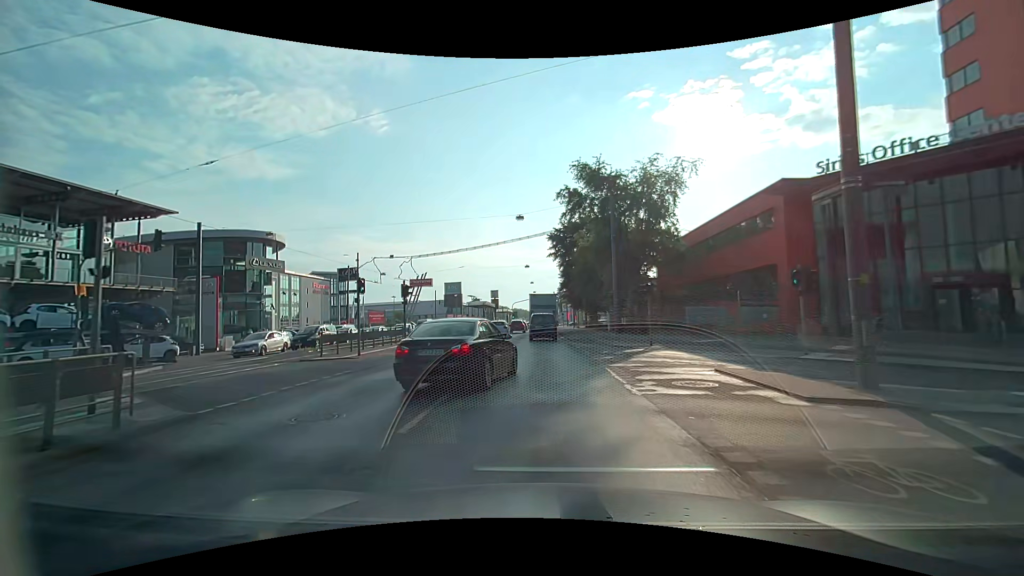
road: primary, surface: asphalt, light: Day
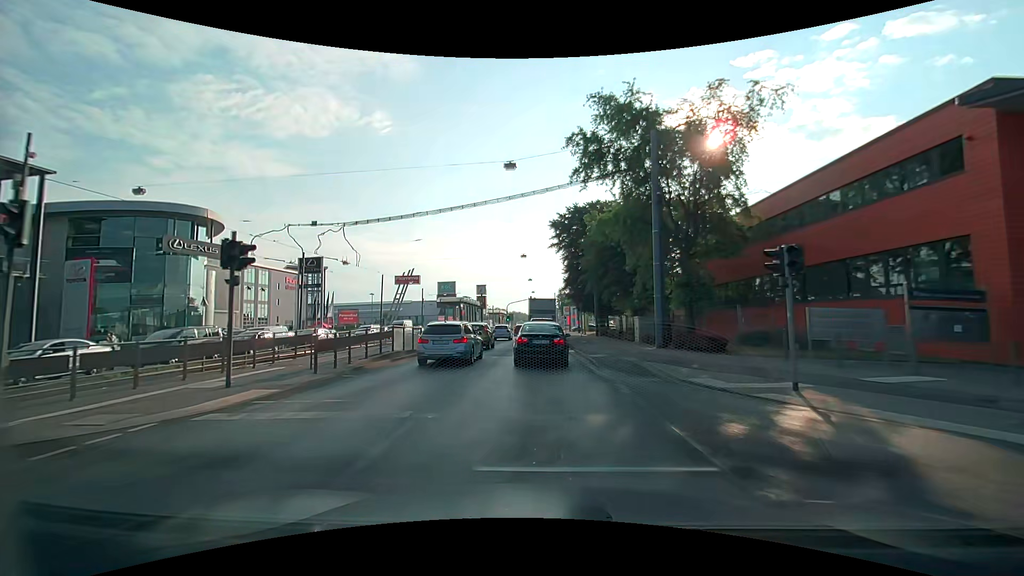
(-0.1, +14.2) m; 0°
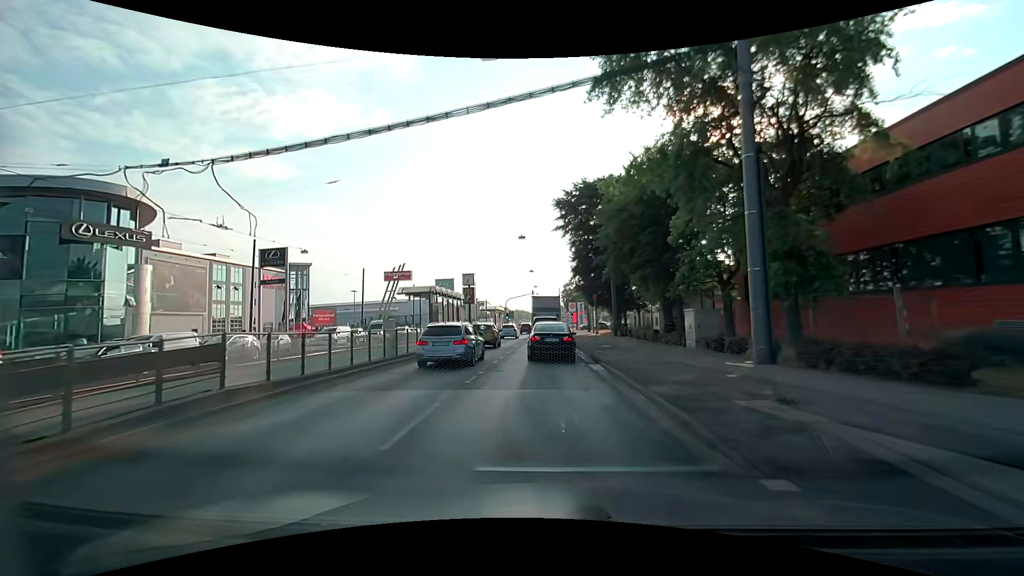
(-0.2, +11.0) m; -1°
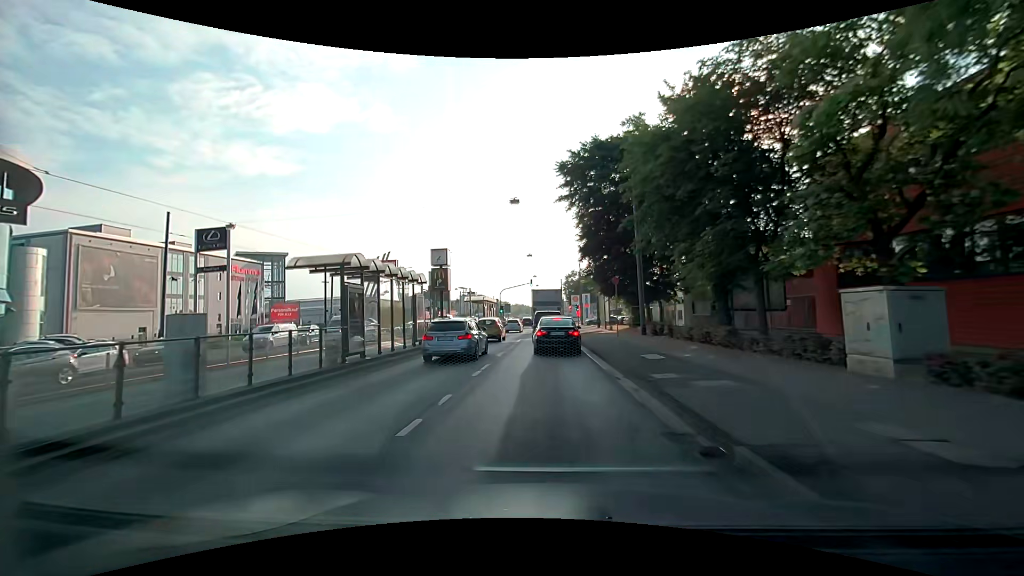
(0.0, +11.4) m; 0°
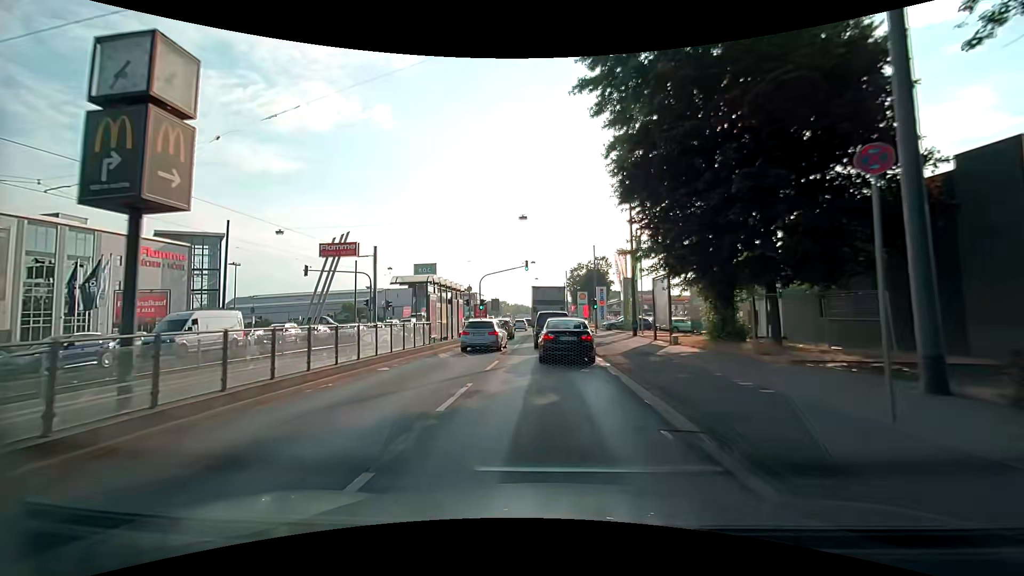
(0.0, +22.4) m; -1°
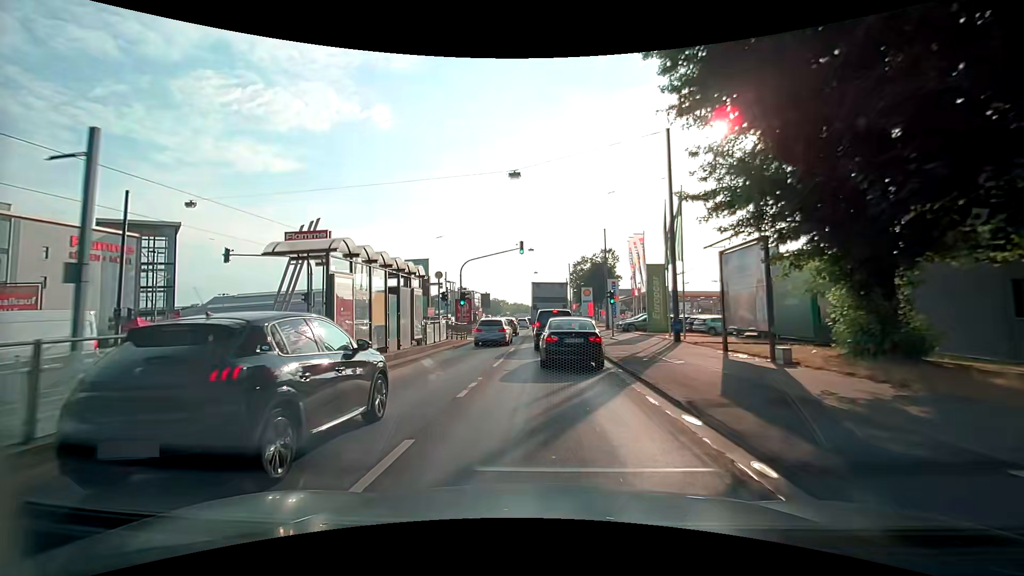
(+0.1, +10.8) m; +1°
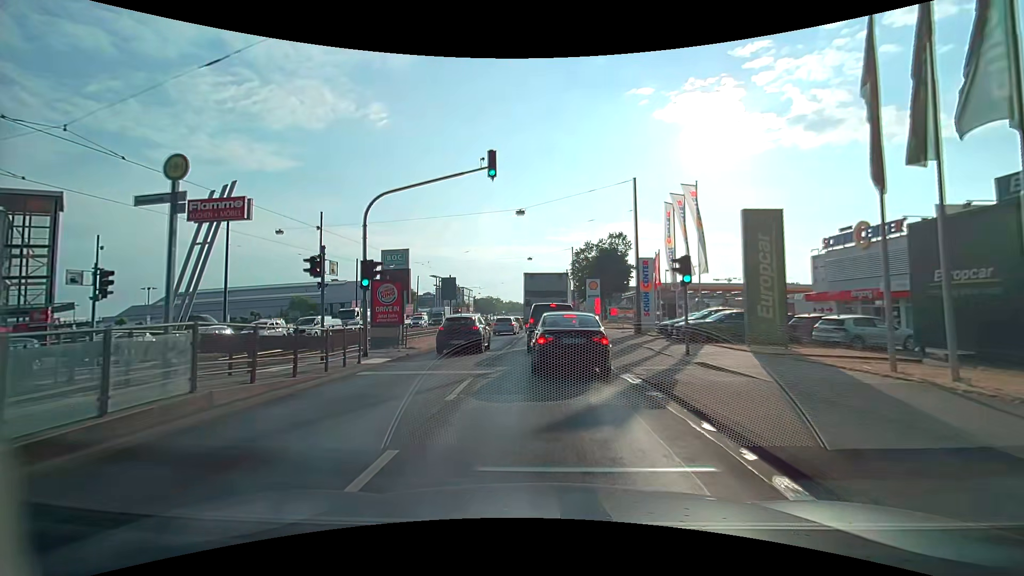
(0.0, +18.4) m; 0°
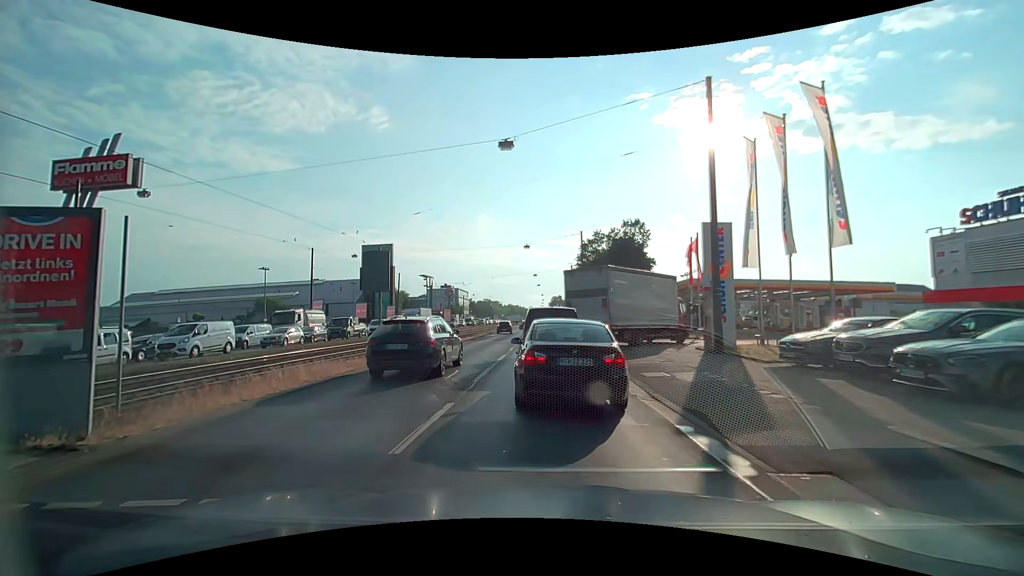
(0.0, +14.4) m; 0°
(0, +10) (0, +20) (0, +30) (0, +40) (0, +50) (0, +60) (0, +70) (0, +80) (0, +90) (0, +100) m
